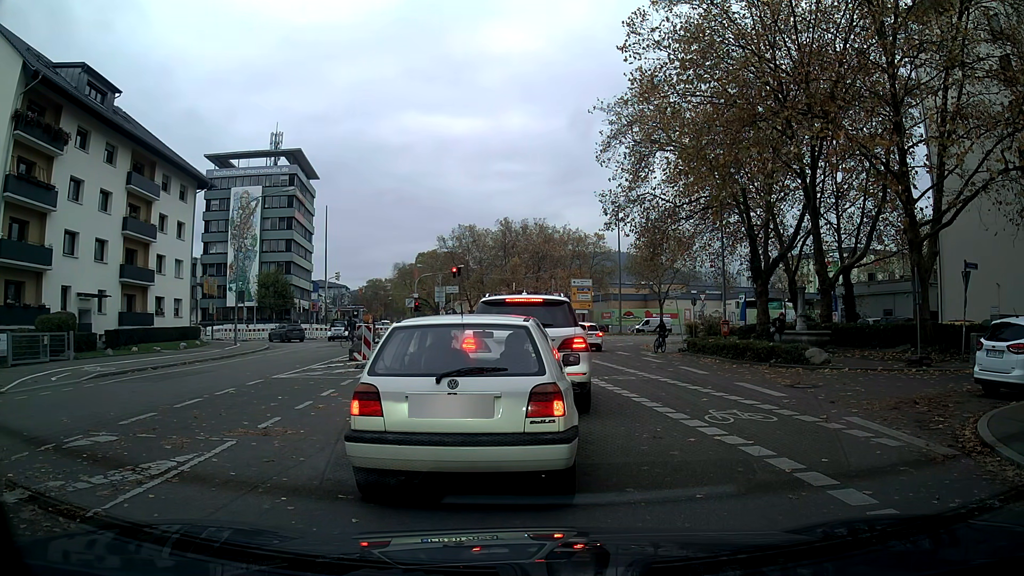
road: tertiary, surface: asphalt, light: Day
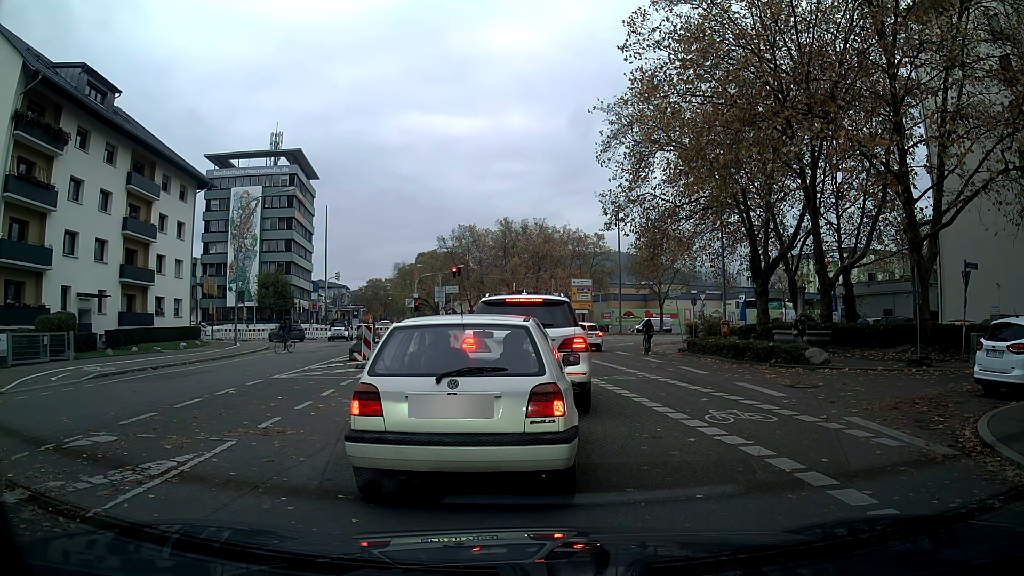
(0.0, 0.0) m; 0°
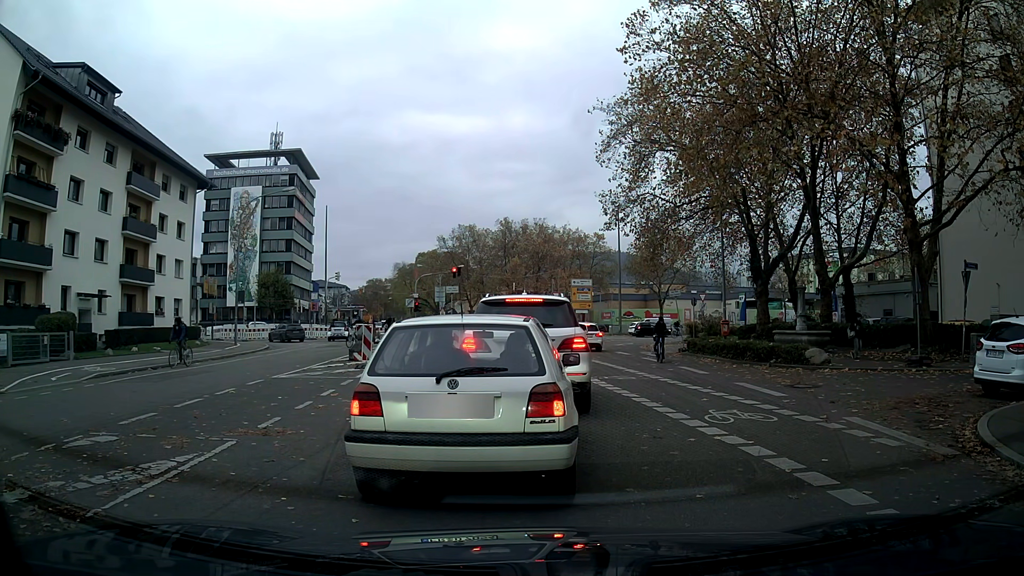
(0.0, 0.0) m; 0°
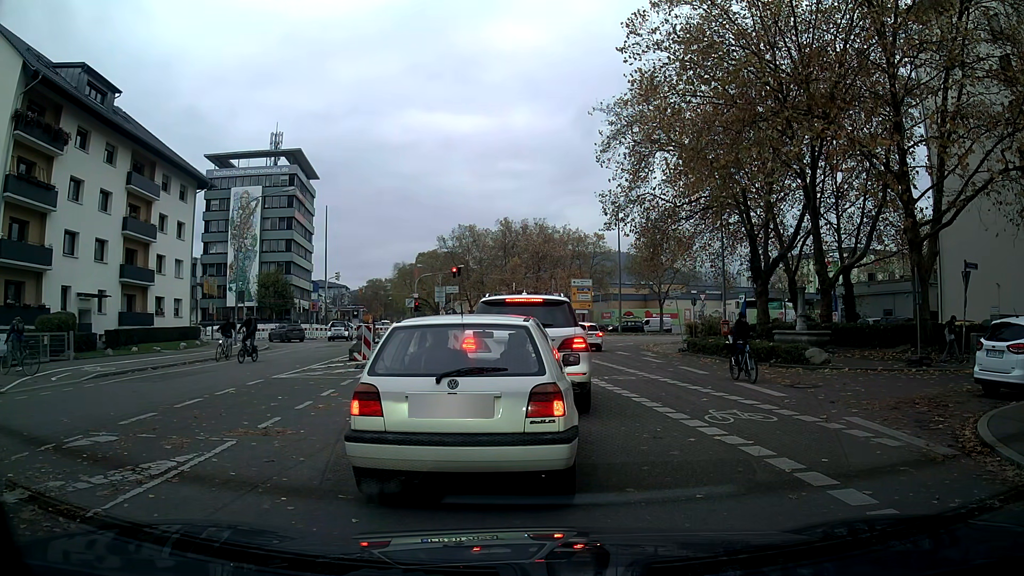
(0.0, 0.0) m; 0°
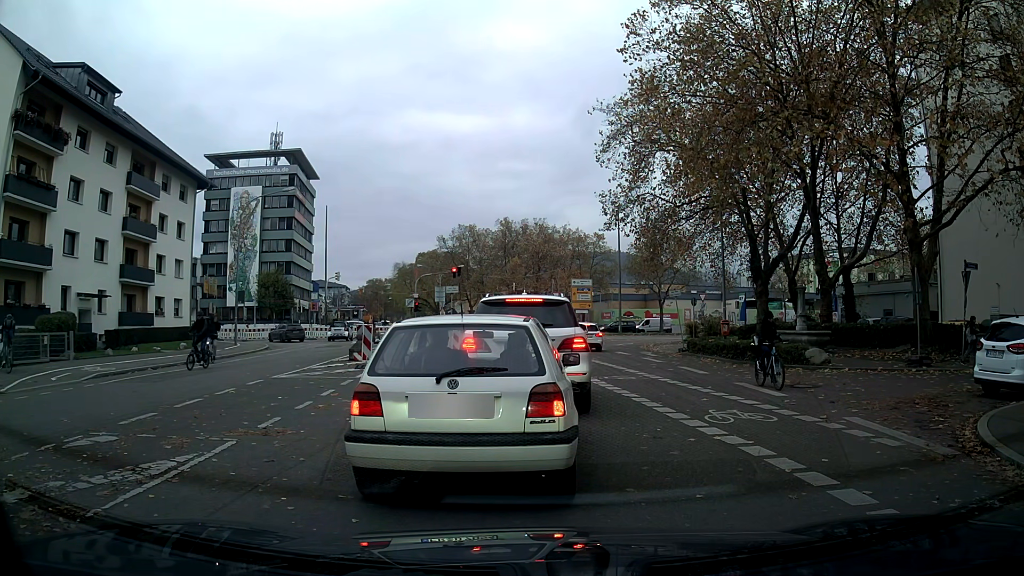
(0.0, 0.0) m; 0°
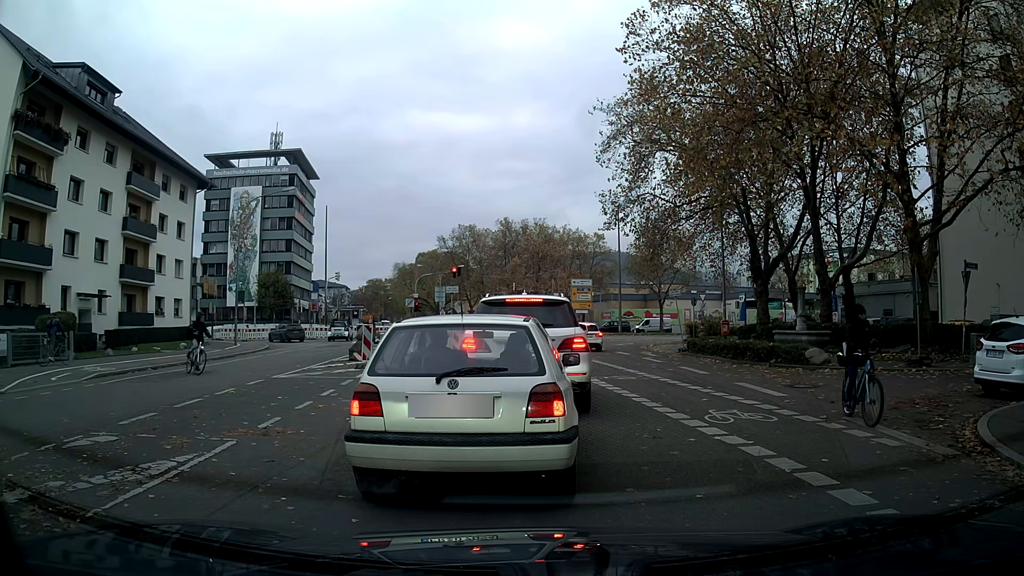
(0.0, 0.0) m; 0°
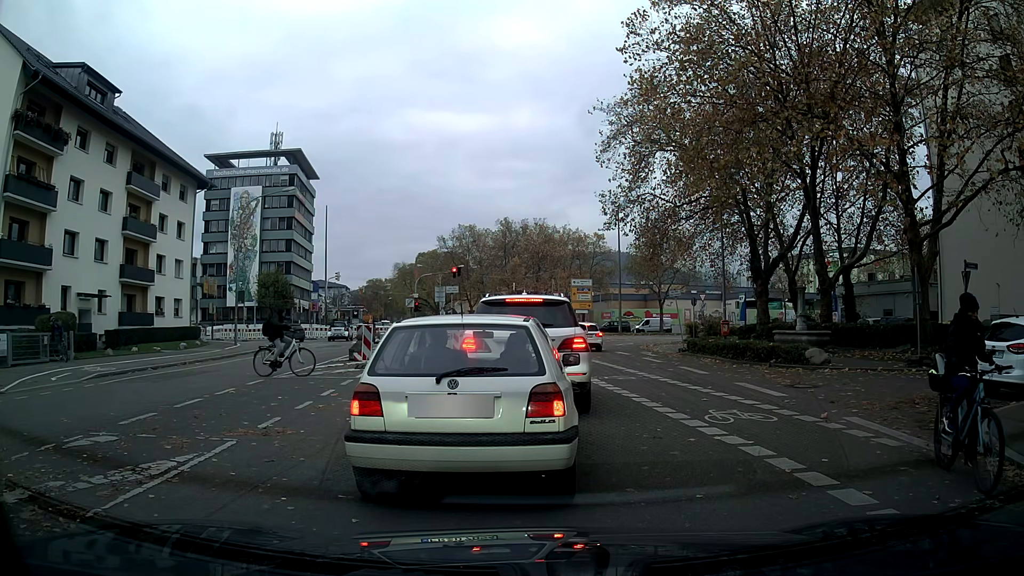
(0.0, 0.0) m; 0°
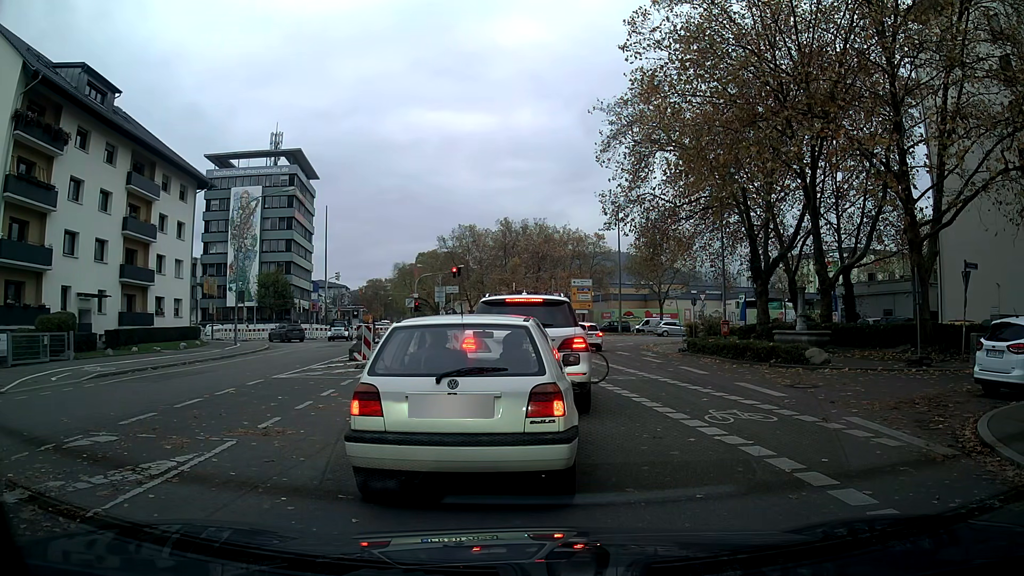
(0.0, 0.0) m; 0°
